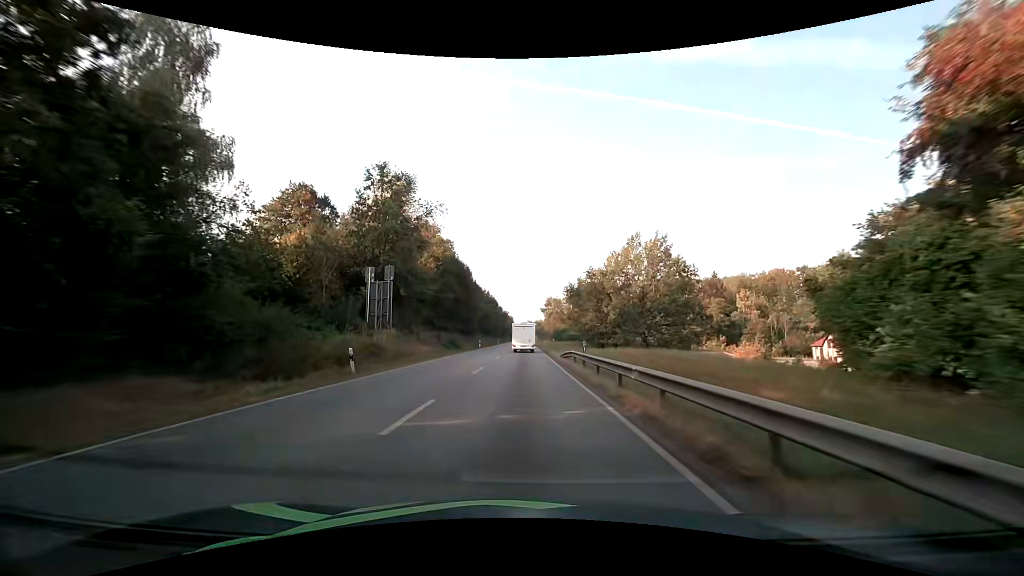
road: primary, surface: asphalt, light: Day
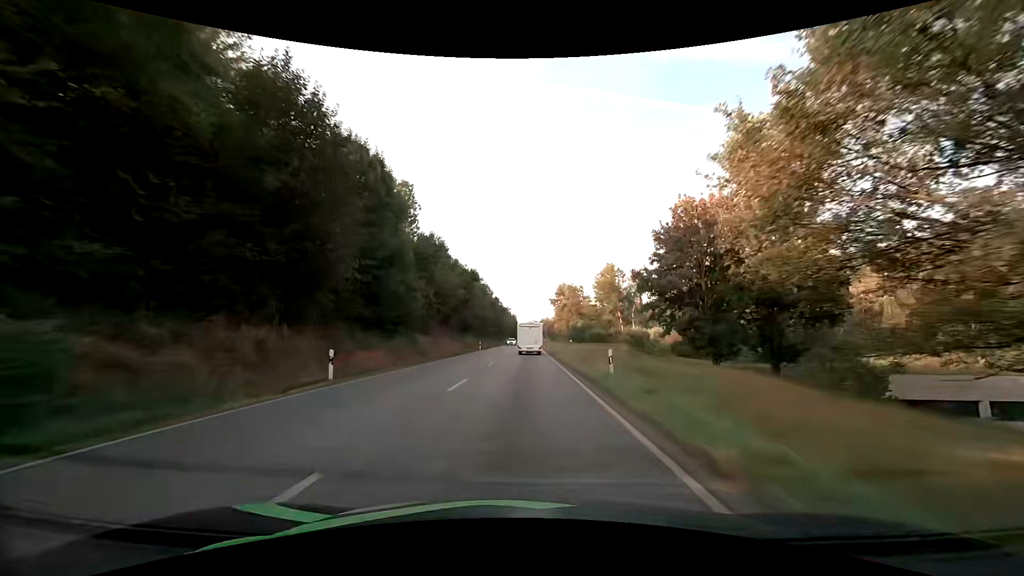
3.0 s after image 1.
(-0.5, +53.1) m; -1°
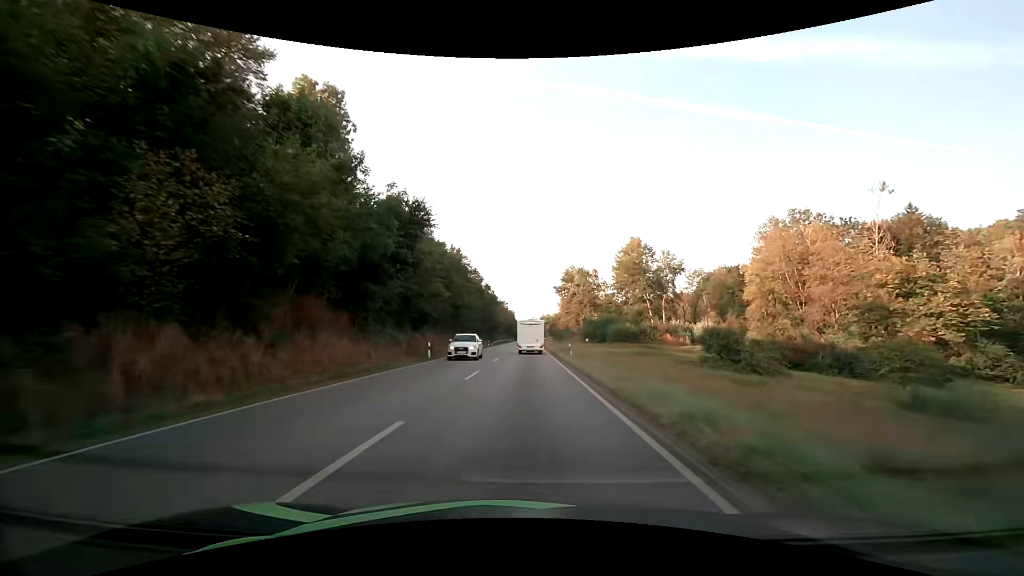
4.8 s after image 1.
(+0.1, +32.7) m; 0°
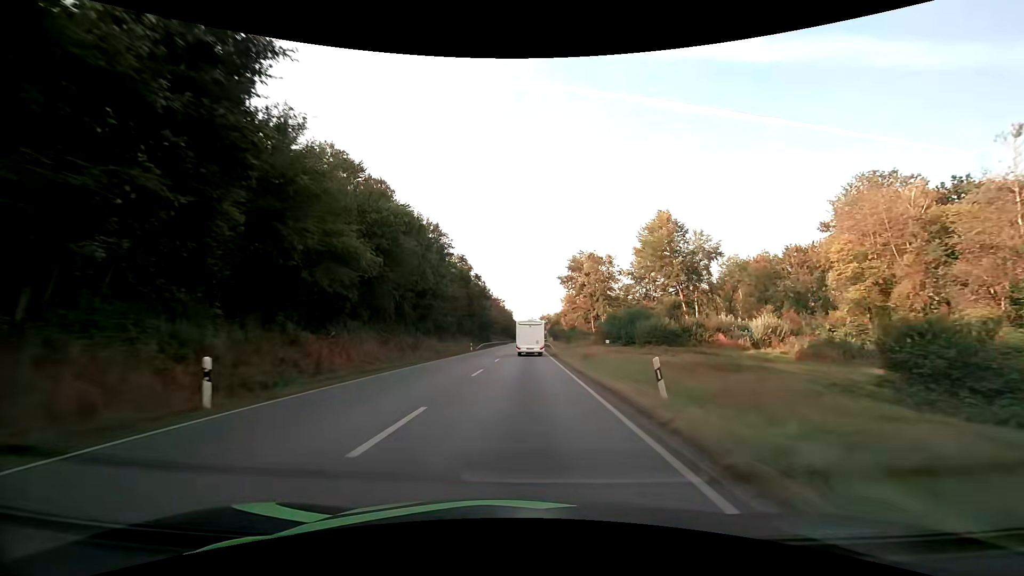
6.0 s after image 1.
(+0.1, +22.1) m; 0°
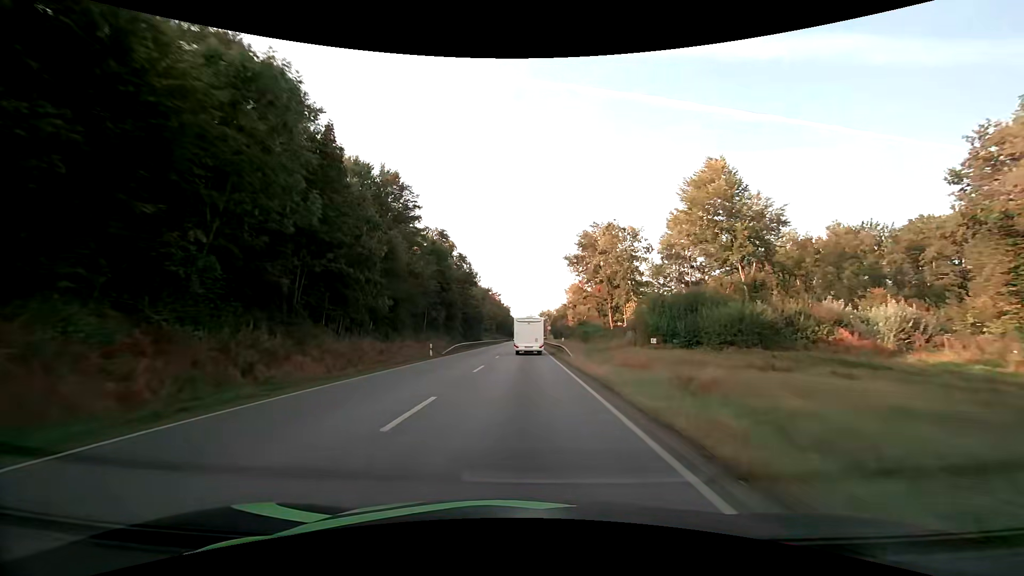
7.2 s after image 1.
(0.0, +22.4) m; 0°
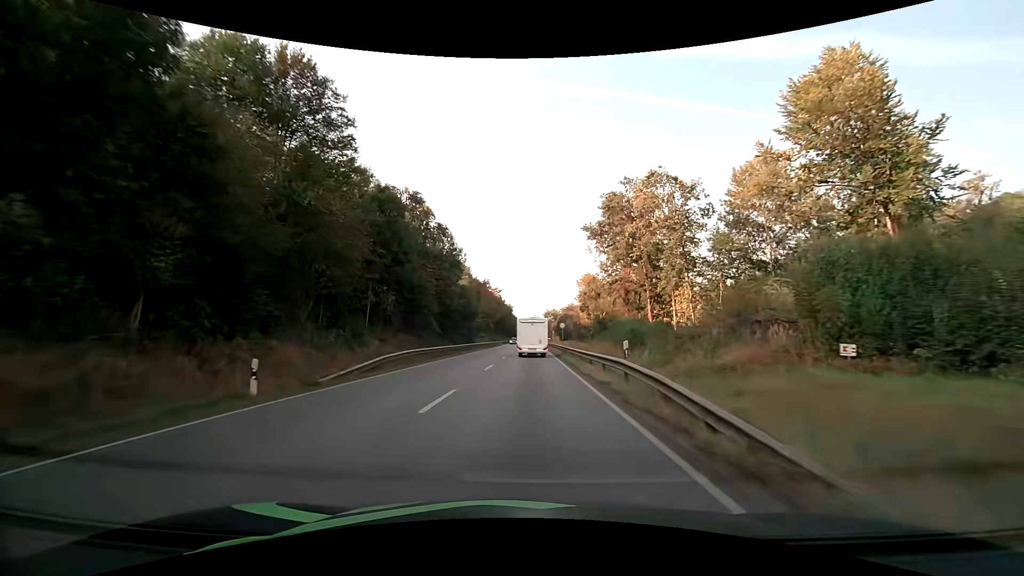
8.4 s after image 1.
(-0.1, +21.9) m; 0°
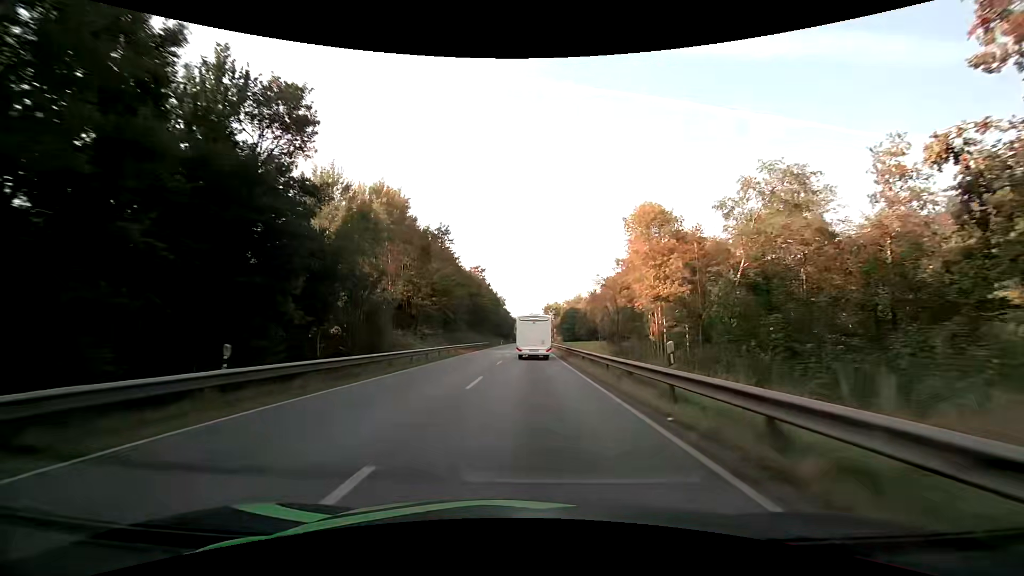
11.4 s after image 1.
(0.0, +55.2) m; +1°
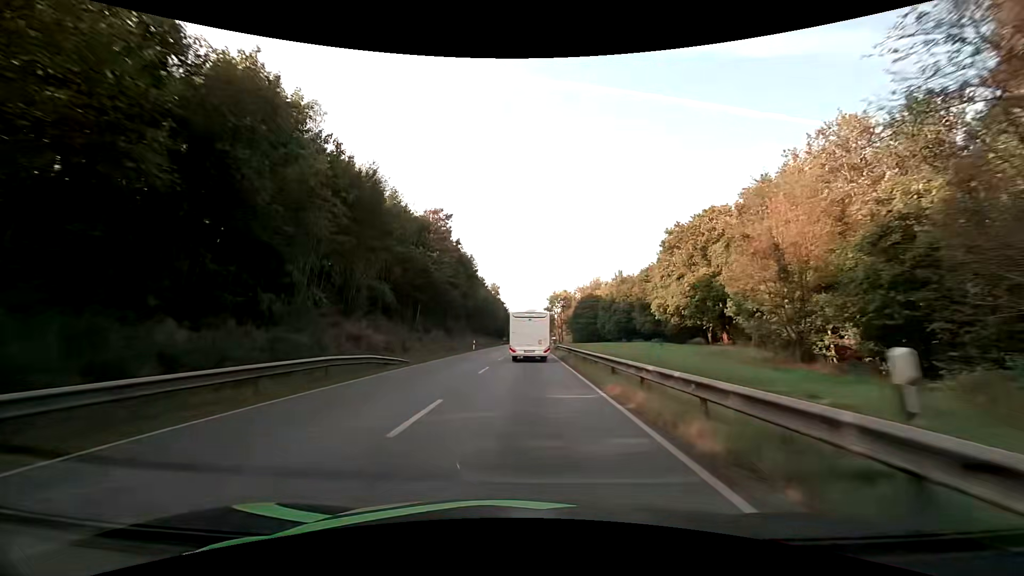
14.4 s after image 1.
(0.0, +53.9) m; 0°
(0, +10) (0, +20) (0, +30) (0, +40) (0, +50) (0, +60) (0, +70) (0, +80) (0, +90) (0, +100) m
